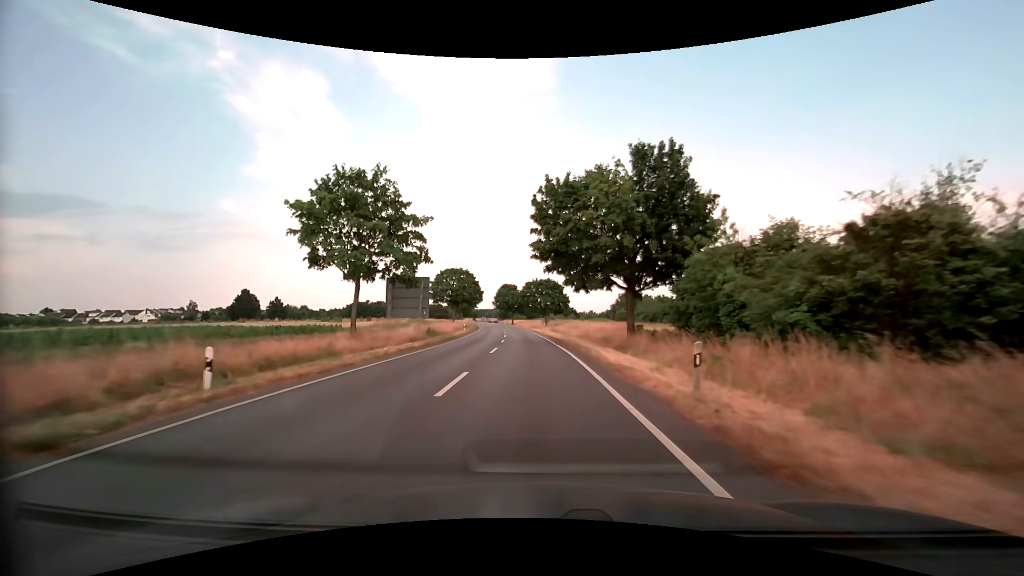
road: secondary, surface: asphalt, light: Day
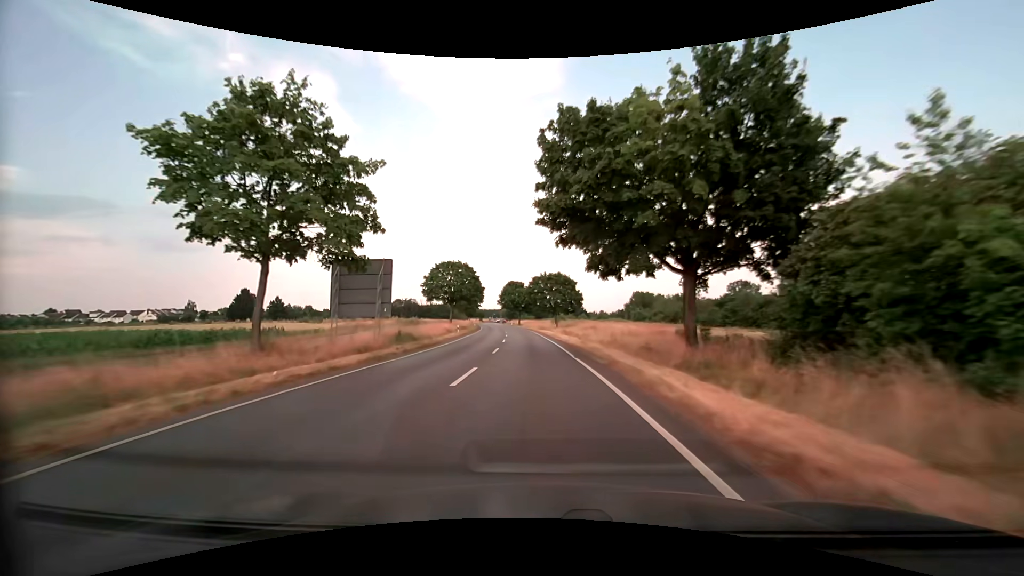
(-0.1, +10.4) m; -1°
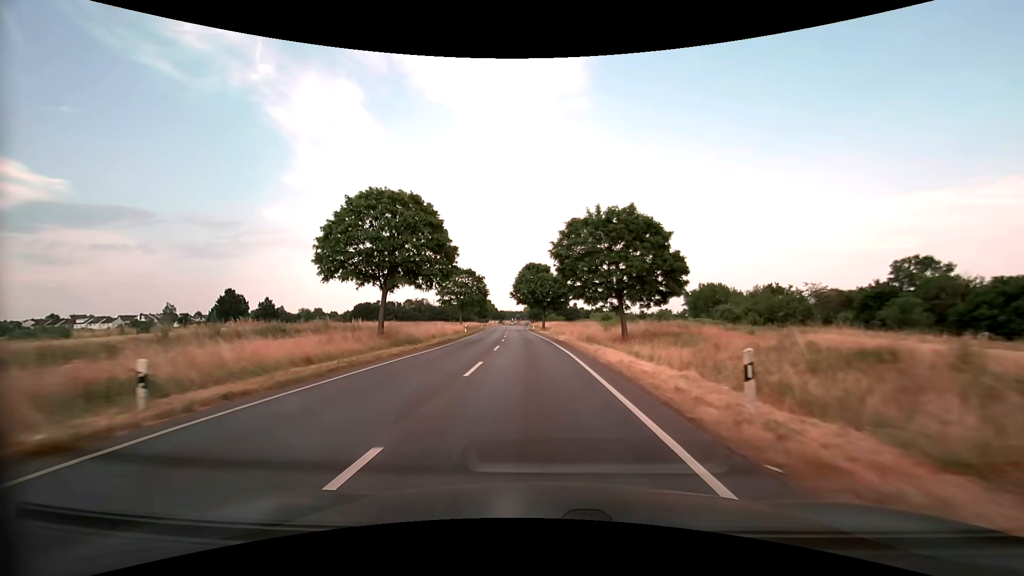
(-1.3, +42.0) m; -3°
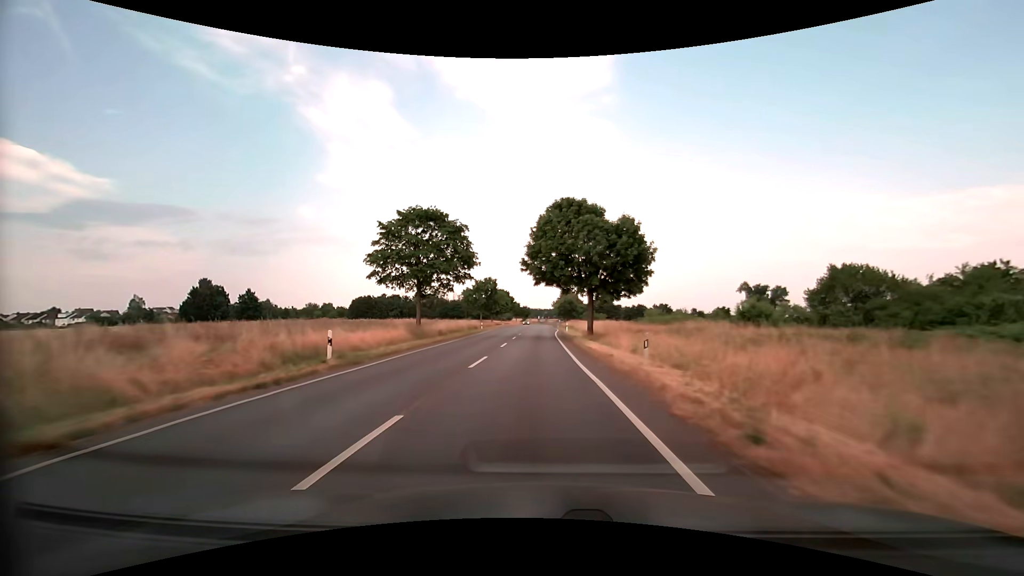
(-1.2, +42.6) m; -3°
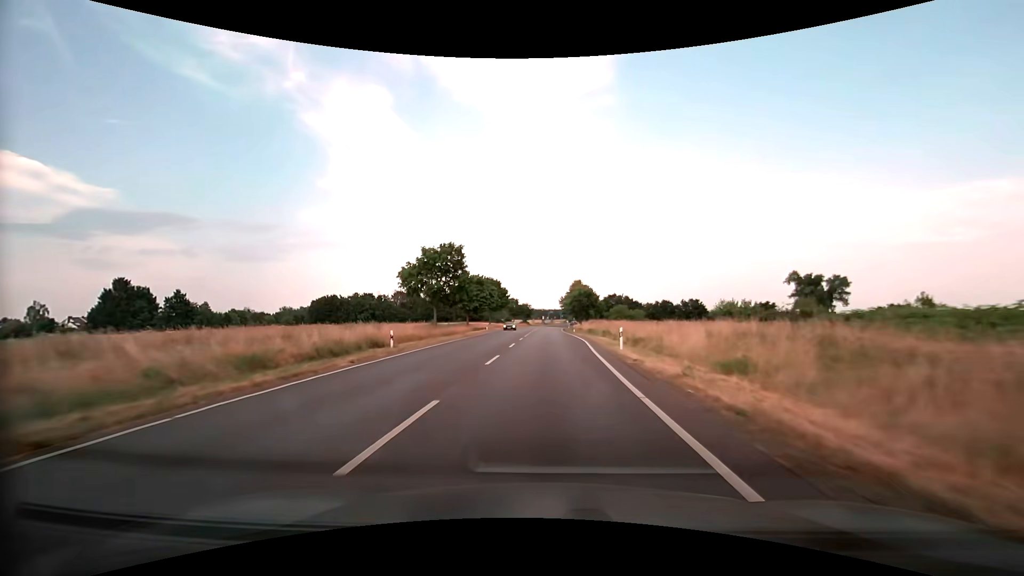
(-0.5, +42.8) m; -1°
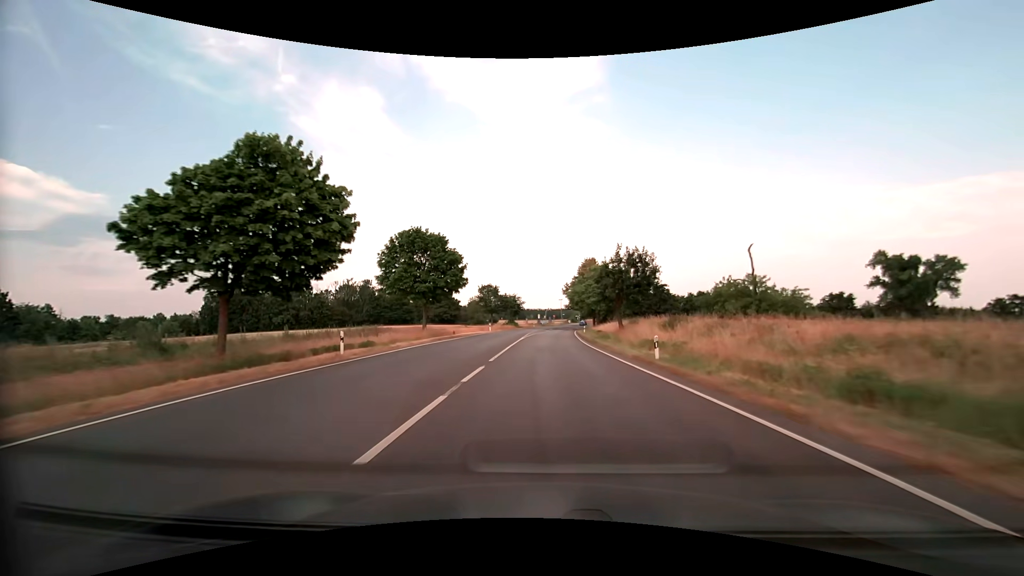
(+0.3, +53.6) m; +1°
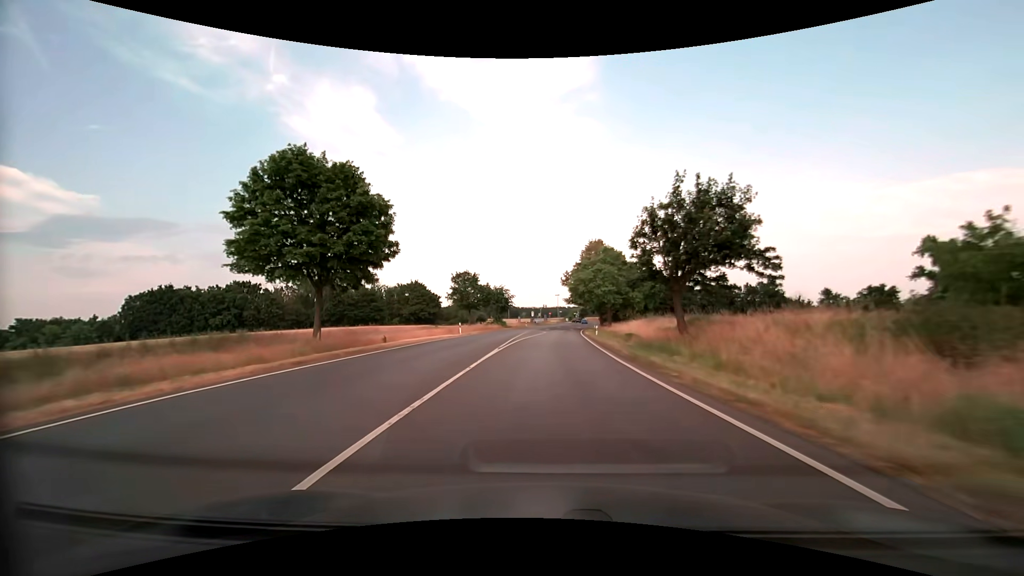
(+0.1, +21.5) m; +1°
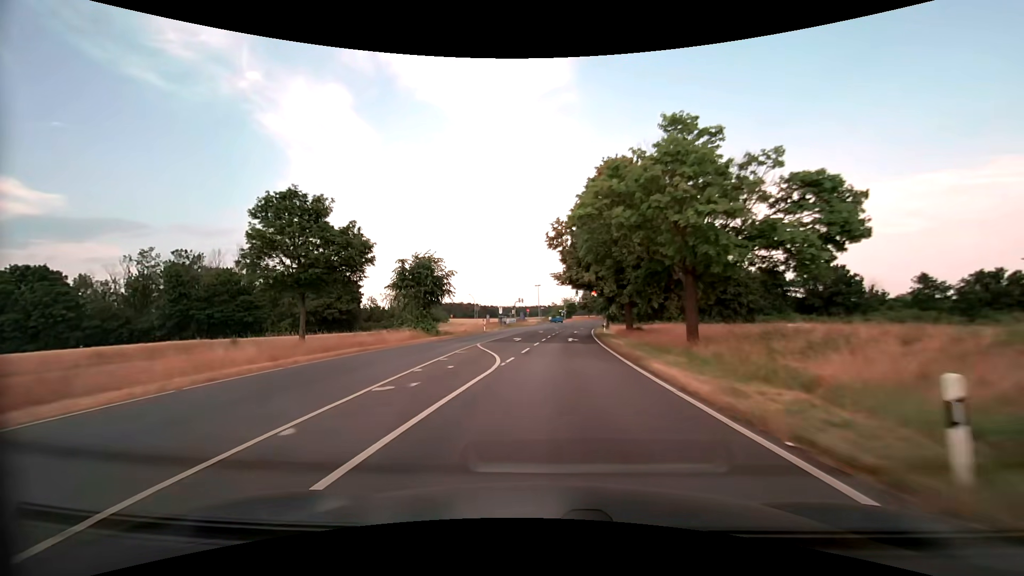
(+0.9, +42.4) m; +2°
